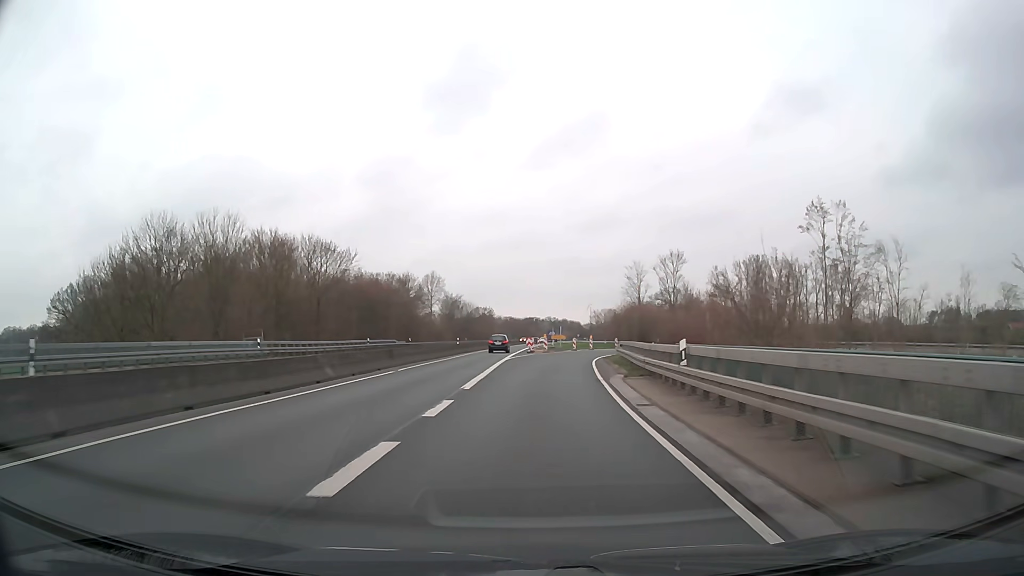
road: trunk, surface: asphalt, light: Day
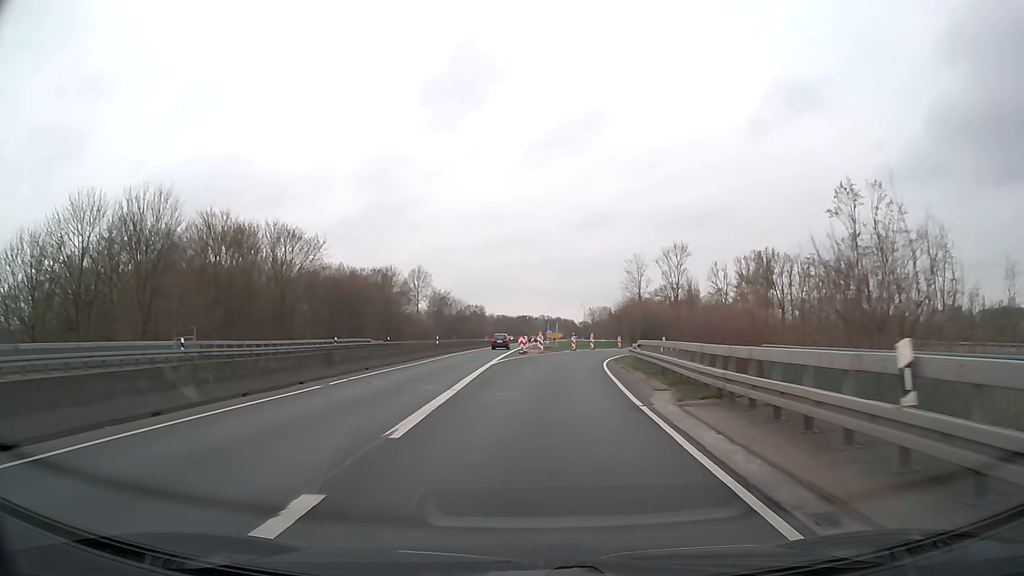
(0.0, +9.0) m; 0°
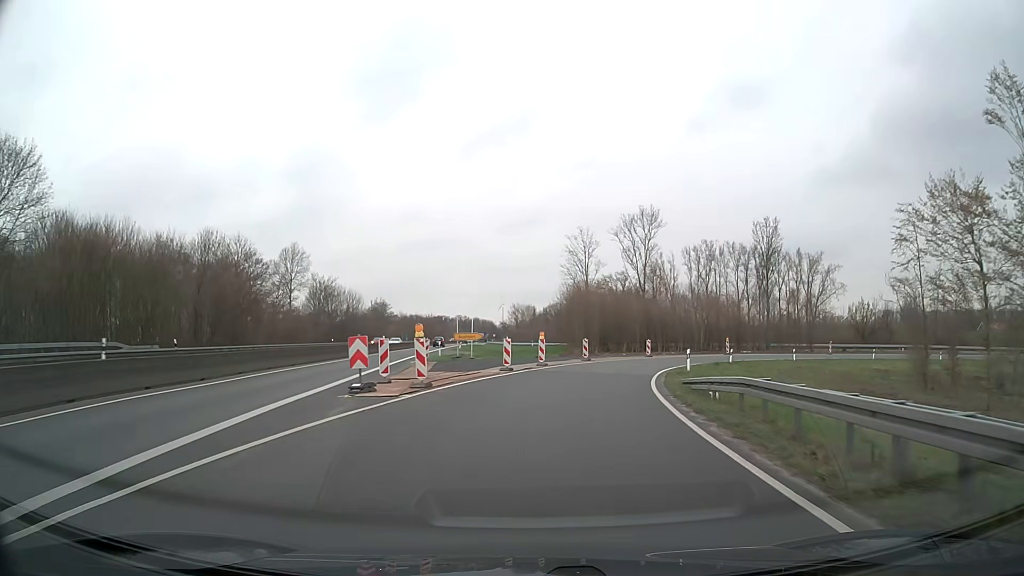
(+1.5, +34.2) m; +7°
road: trunk_link
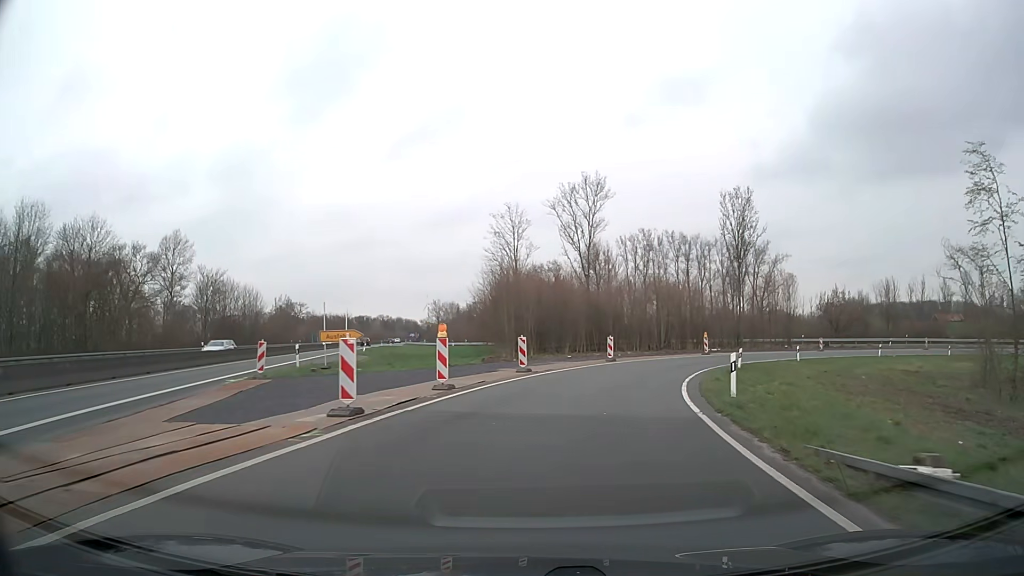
(+0.8, +16.3) m; +6°
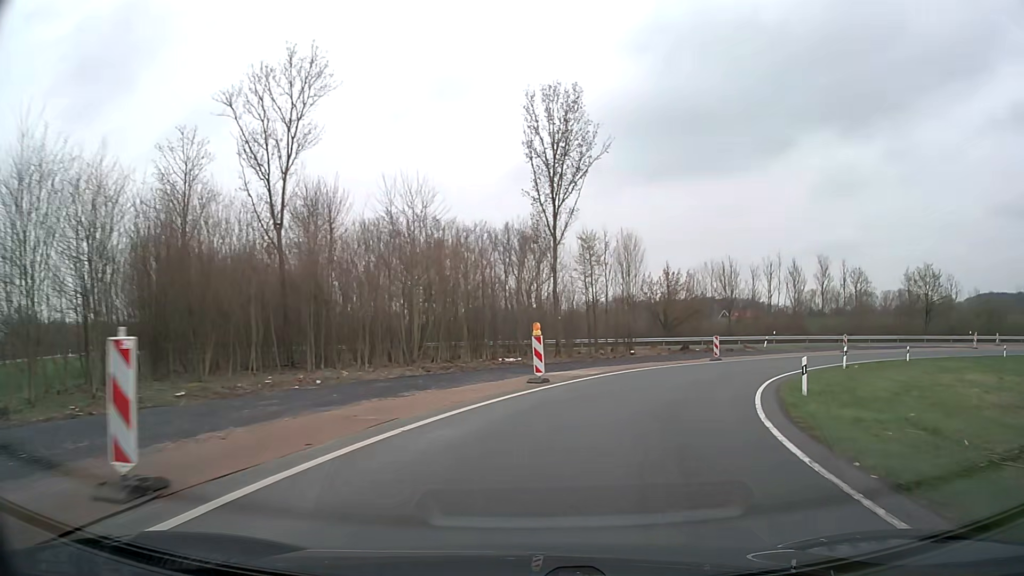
(+5.2, +31.0) m; +21°
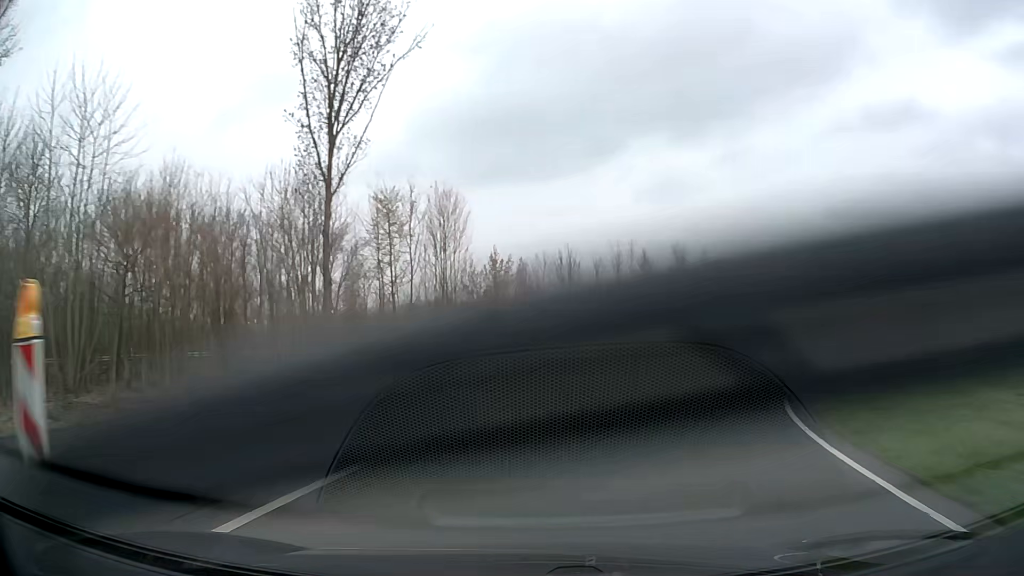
(+2.0, +15.2) m; +15°
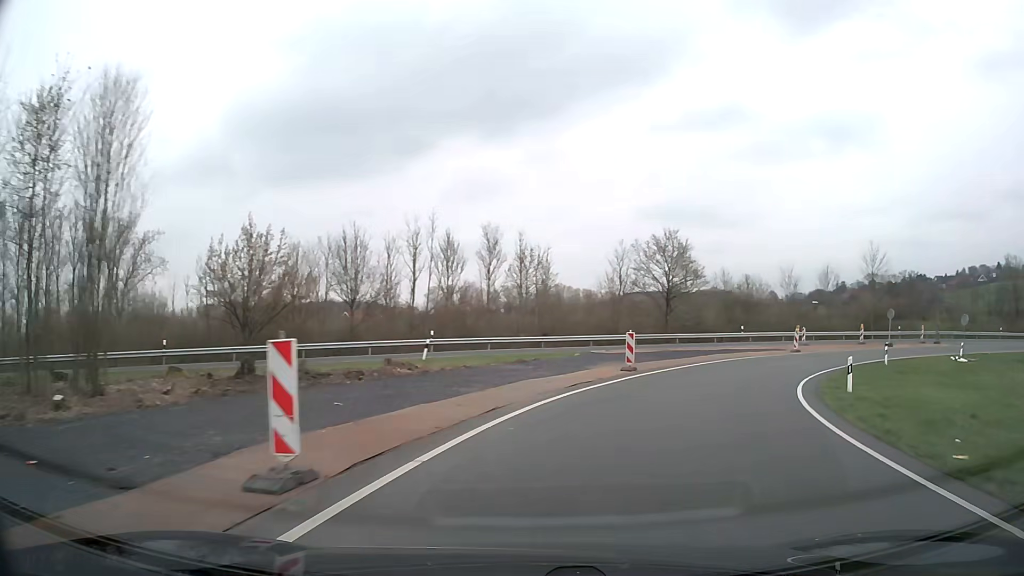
(+2.2, +15.2) m; +17°
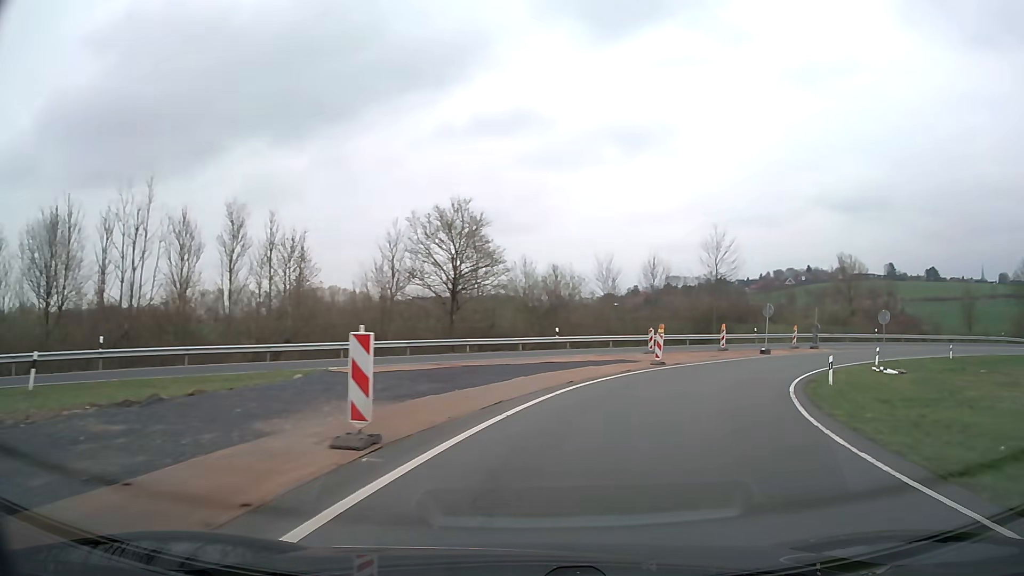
(+2.5, +15.2) m; +18°
(+1, +10) (+4, +19) (+9, +28) (+15, +36) (+23, +42) (+32, +47) (+41, +50) (+51, +52) (+61, +51) (+71, +49) m
